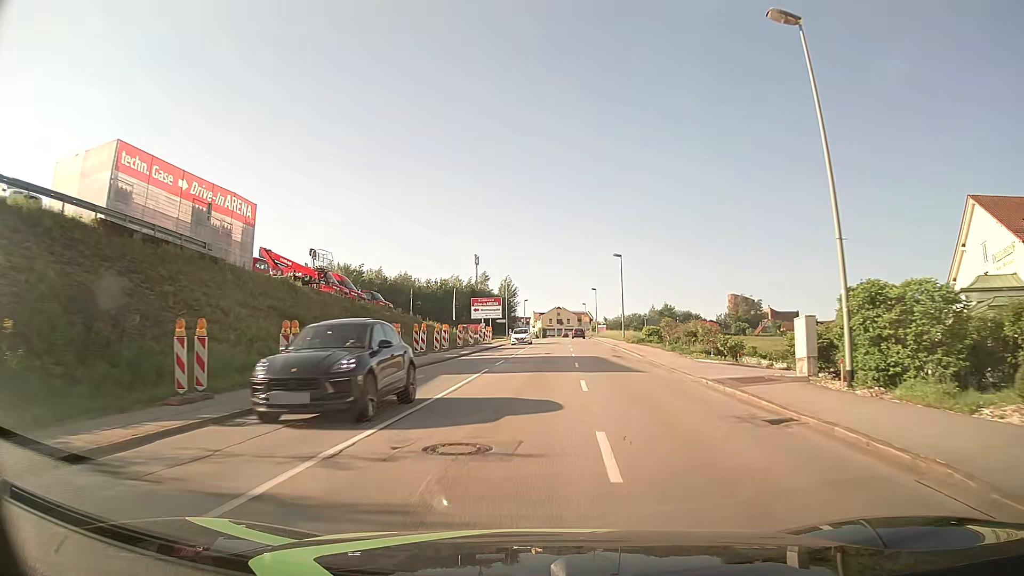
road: tertiary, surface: asphalt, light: Day
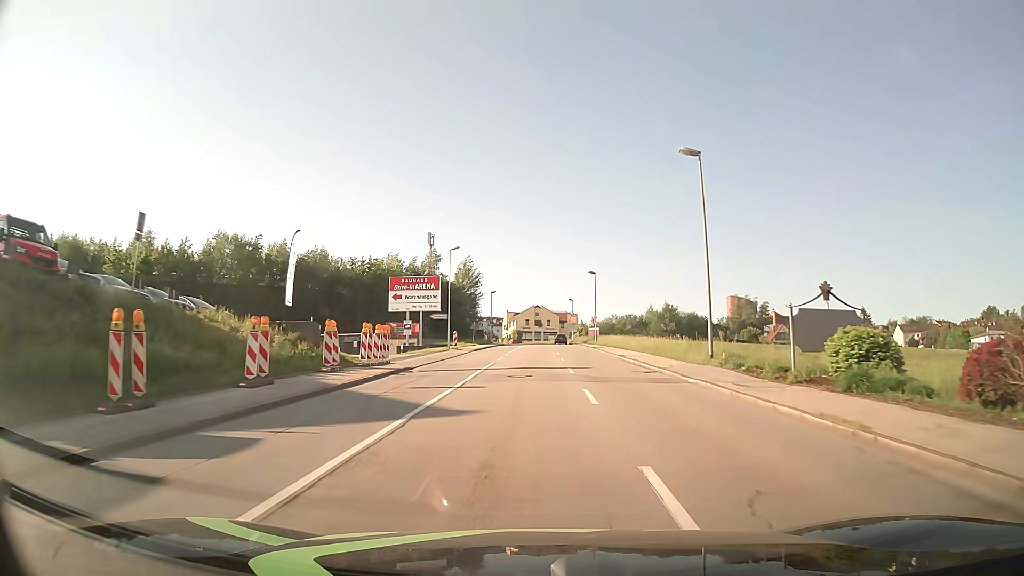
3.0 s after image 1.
(+1.0, +38.5) m; +2°
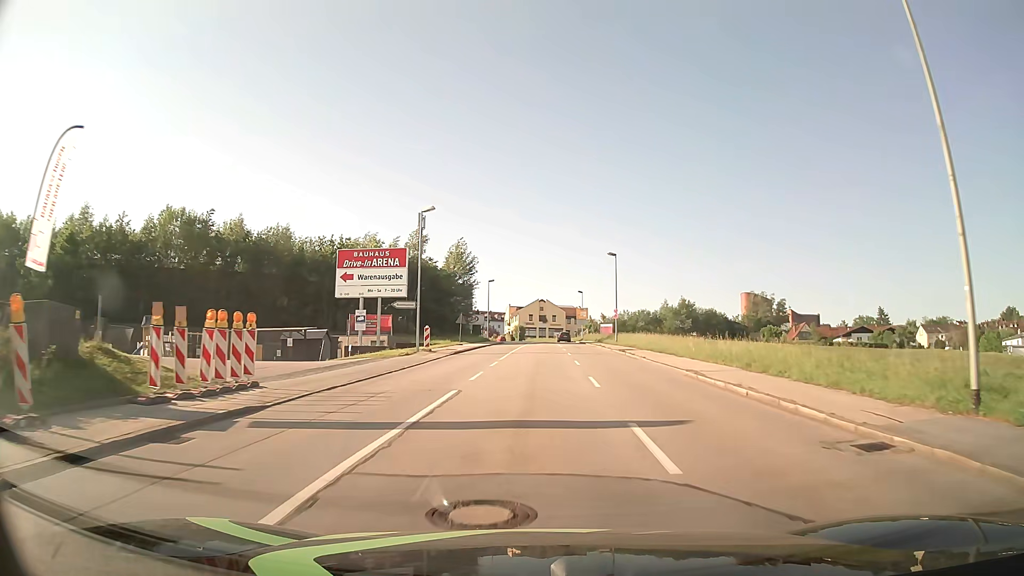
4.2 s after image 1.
(0.0, +15.4) m; 0°
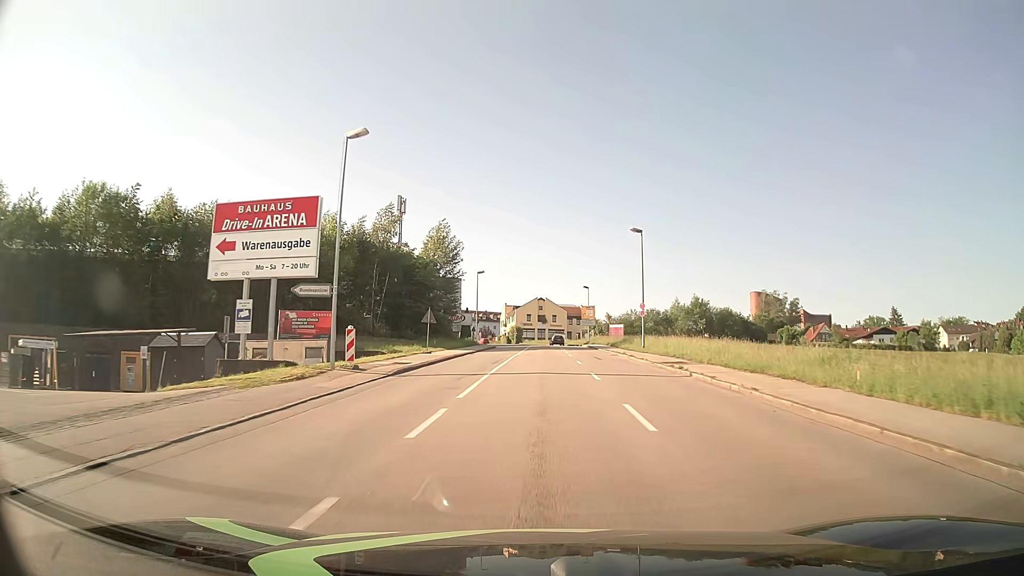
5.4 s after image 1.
(+0.1, +15.4) m; 0°
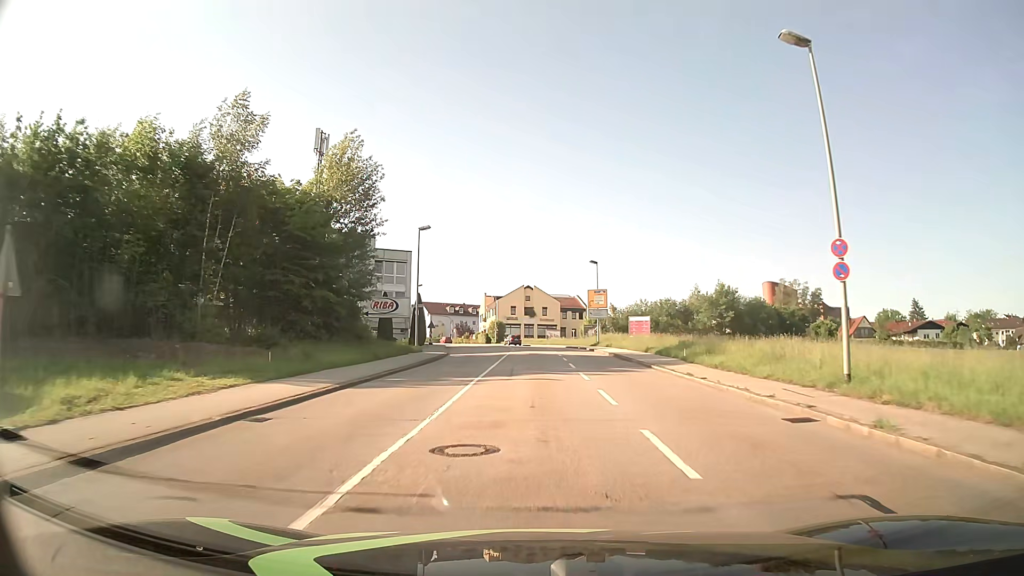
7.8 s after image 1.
(+0.4, +30.7) m; +1°
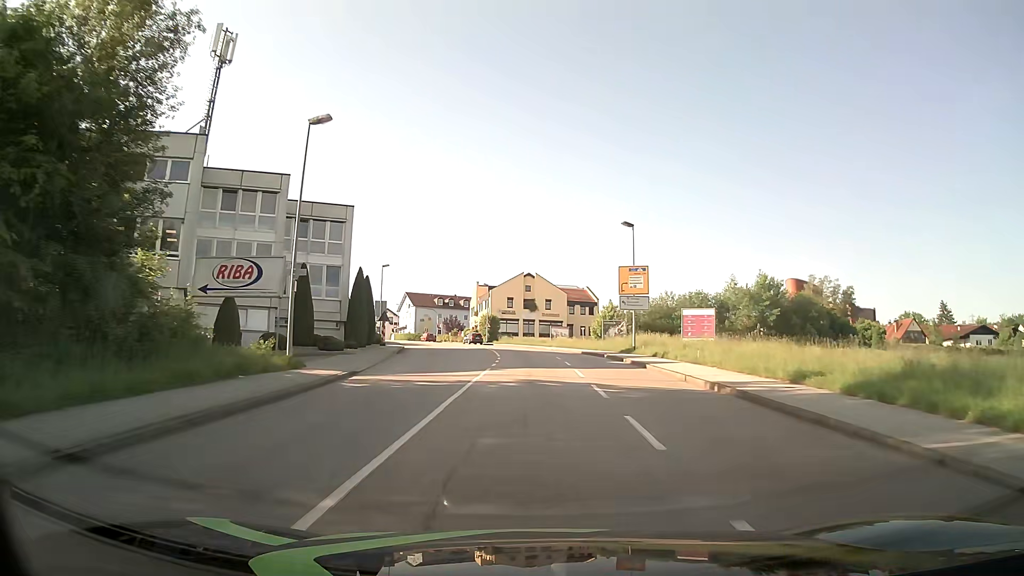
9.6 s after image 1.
(0.0, +22.7) m; 0°
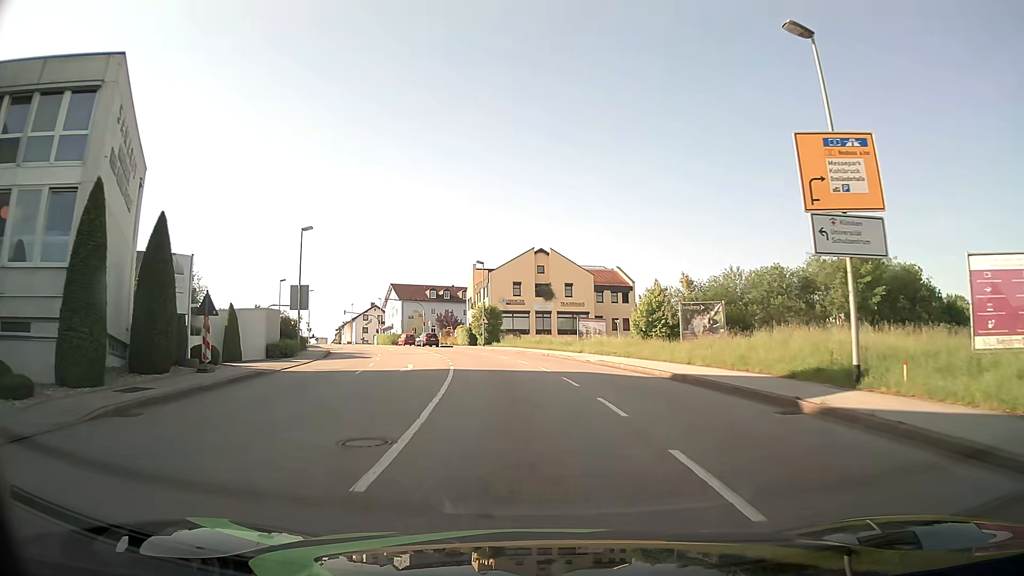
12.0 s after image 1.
(-0.1, +28.3) m; -1°
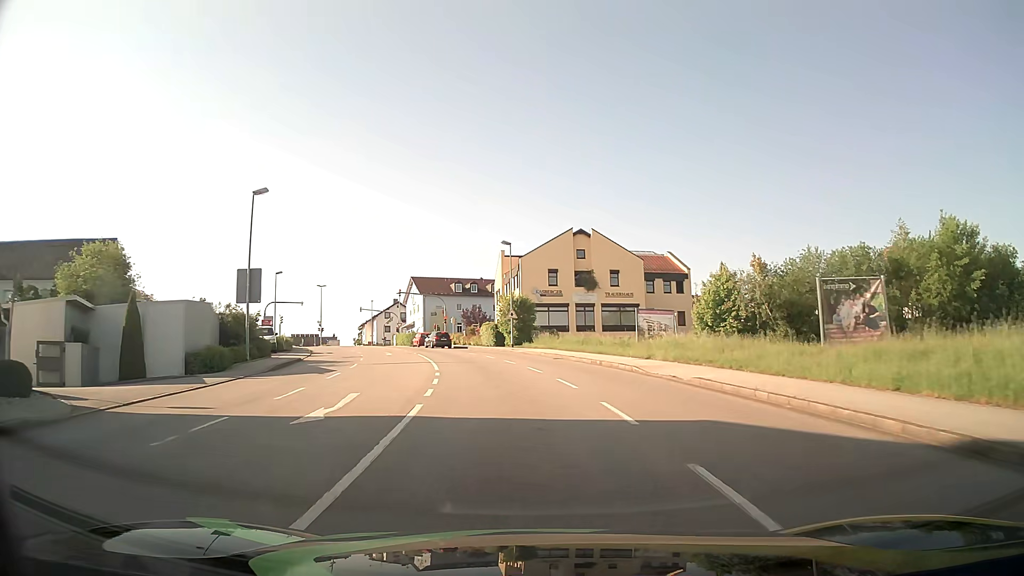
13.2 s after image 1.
(-0.2, +13.0) m; -3°
(0, +10) (-1, +20) (-3, +30) (-5, +40) (-8, +49) (-11, +59) (-15, +68) (-19, +77) (-23, +86) (-27, +95) m
